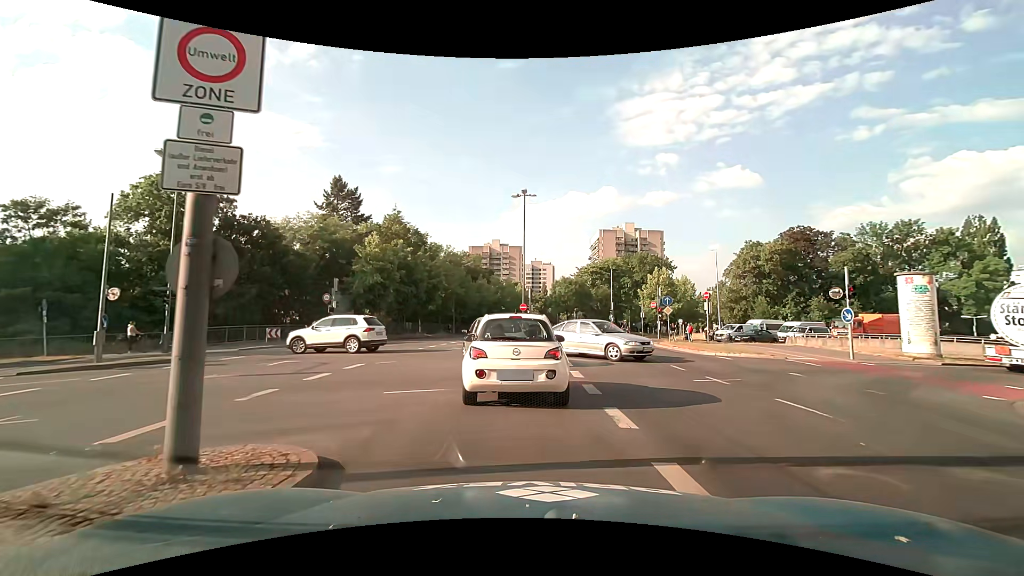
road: secondary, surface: asphalt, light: Day
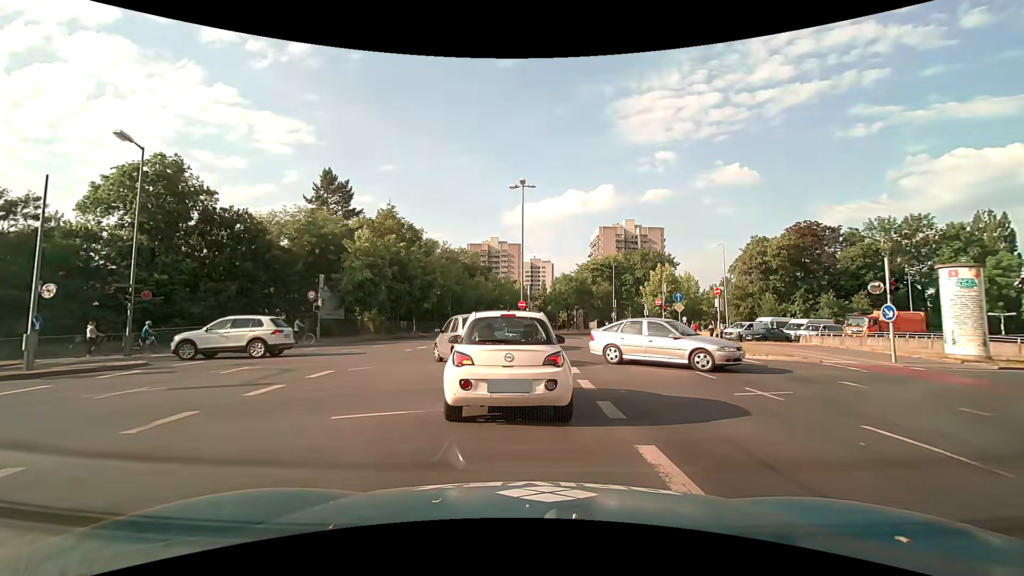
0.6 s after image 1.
(0.0, +2.4) m; +1°
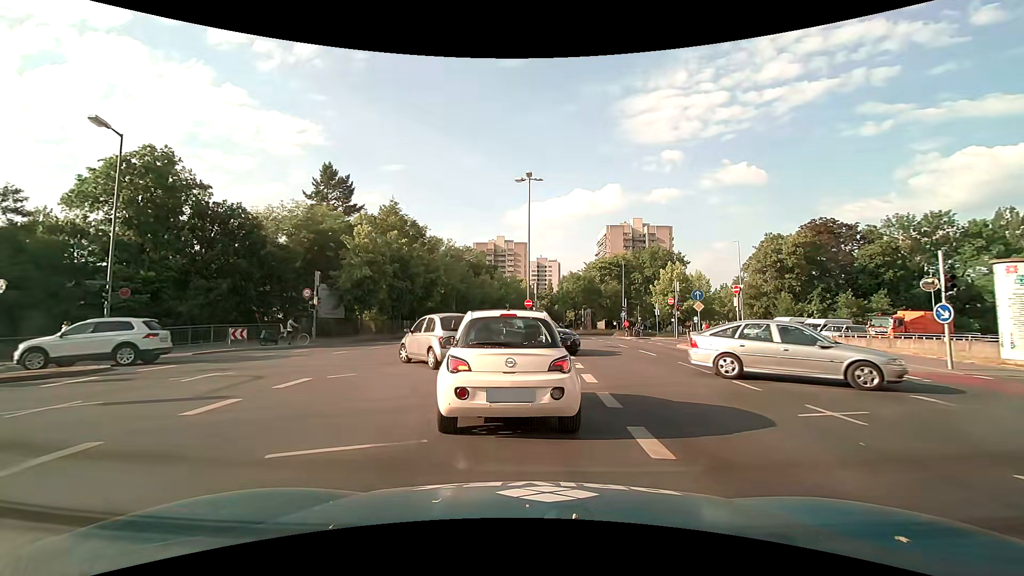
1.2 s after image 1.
(0.0, +1.9) m; -2°
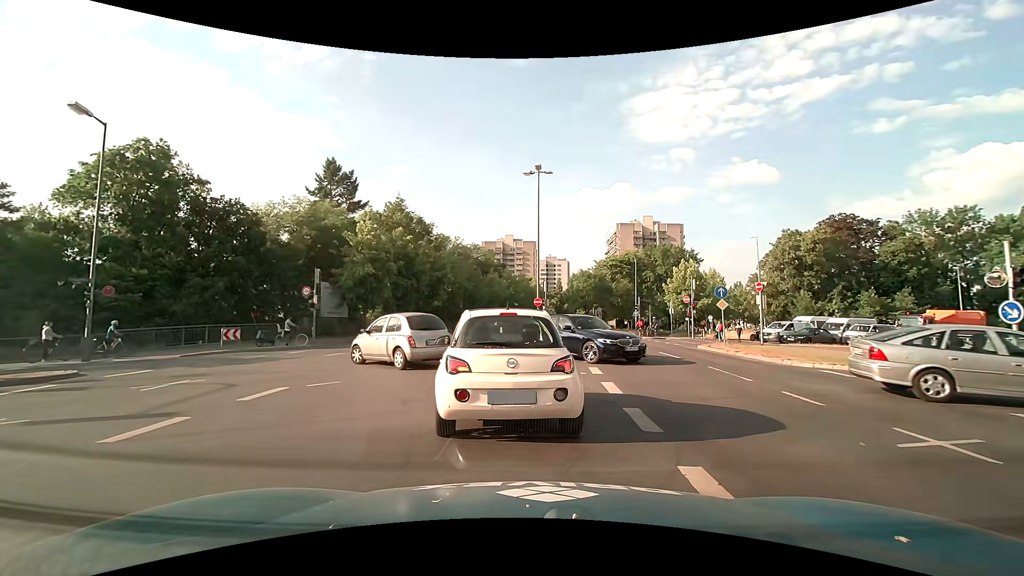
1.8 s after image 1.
(0.0, +1.7) m; 0°
